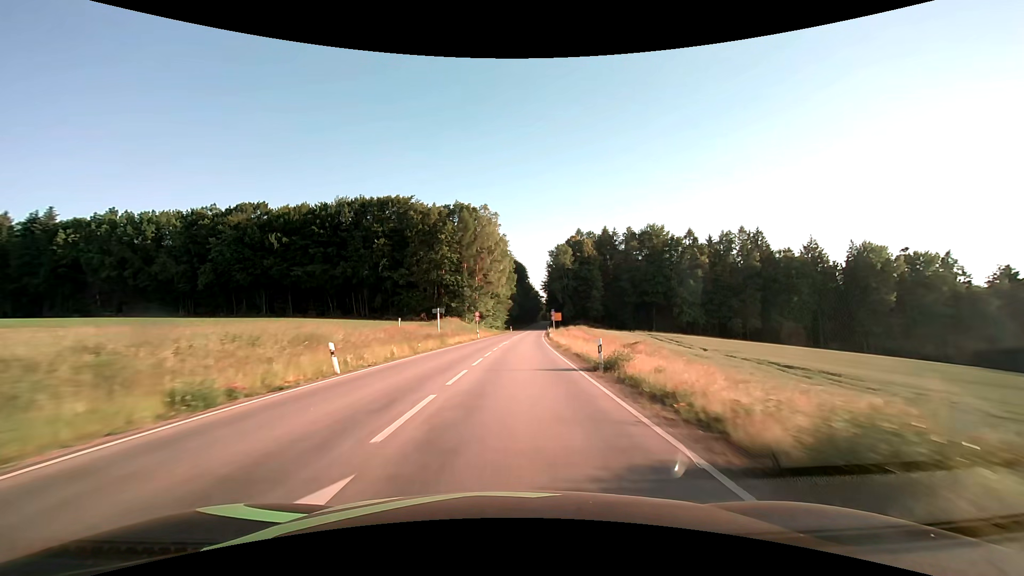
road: secondary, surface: asphalt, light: Day
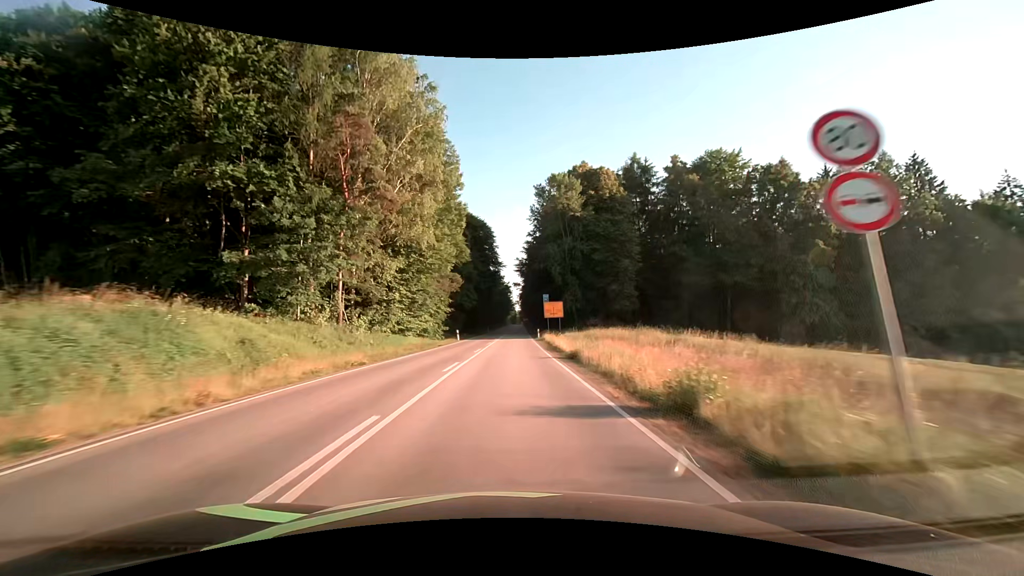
(+2.6, +62.2) m; +4°
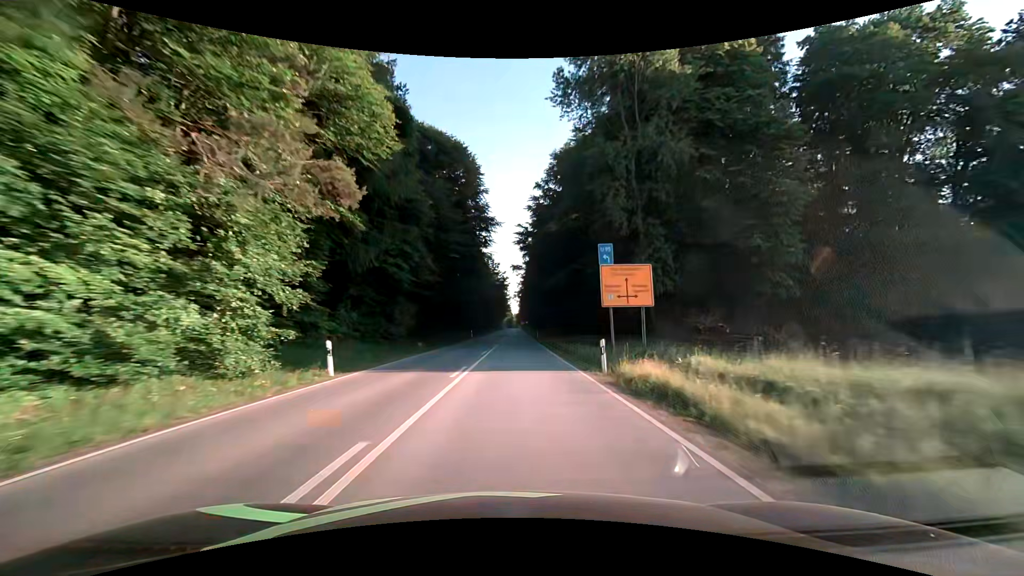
(+0.1, +37.4) m; +1°
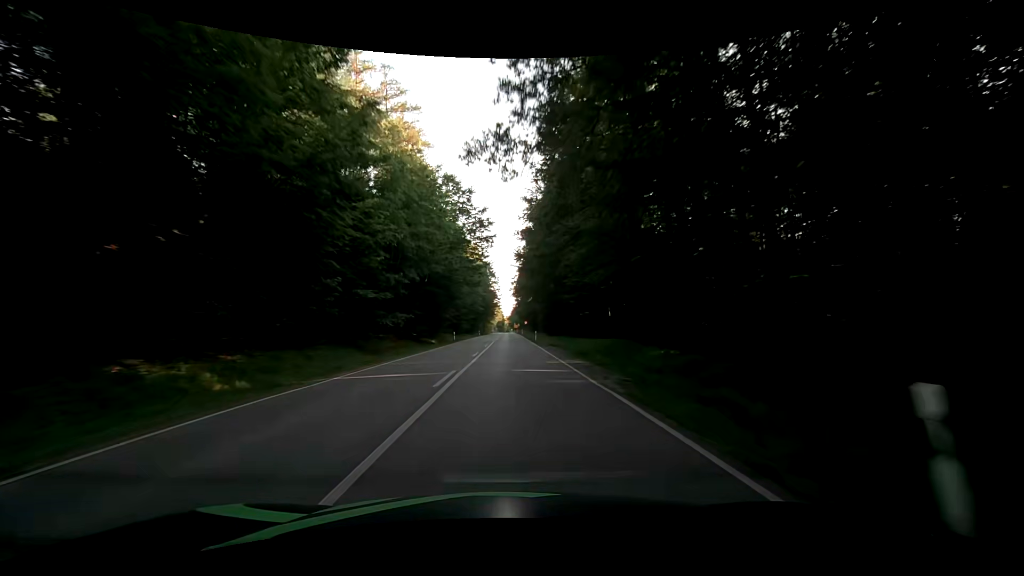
(+0.6, +62.4) m; +1°
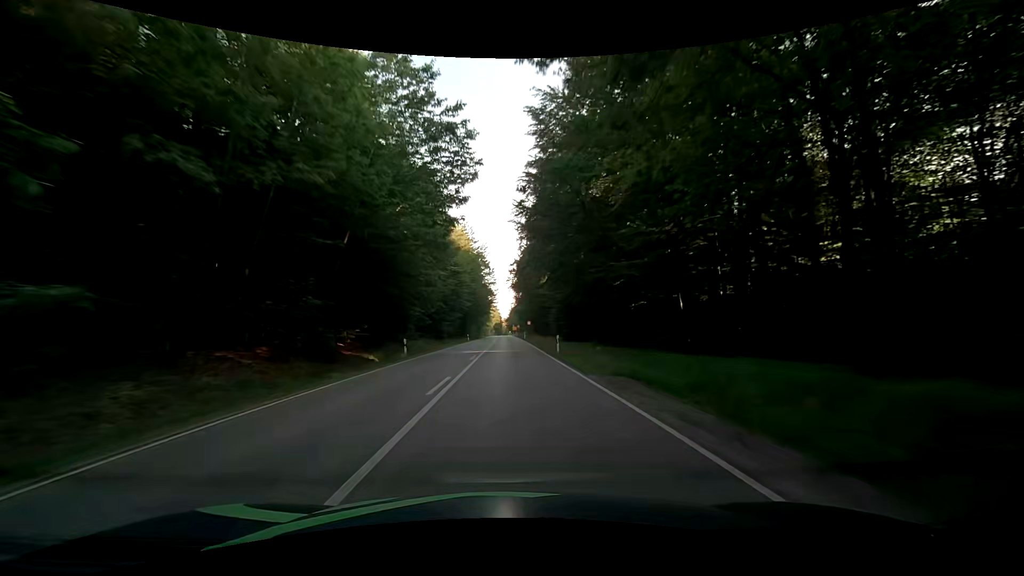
(+0.1, +24.9) m; +1°
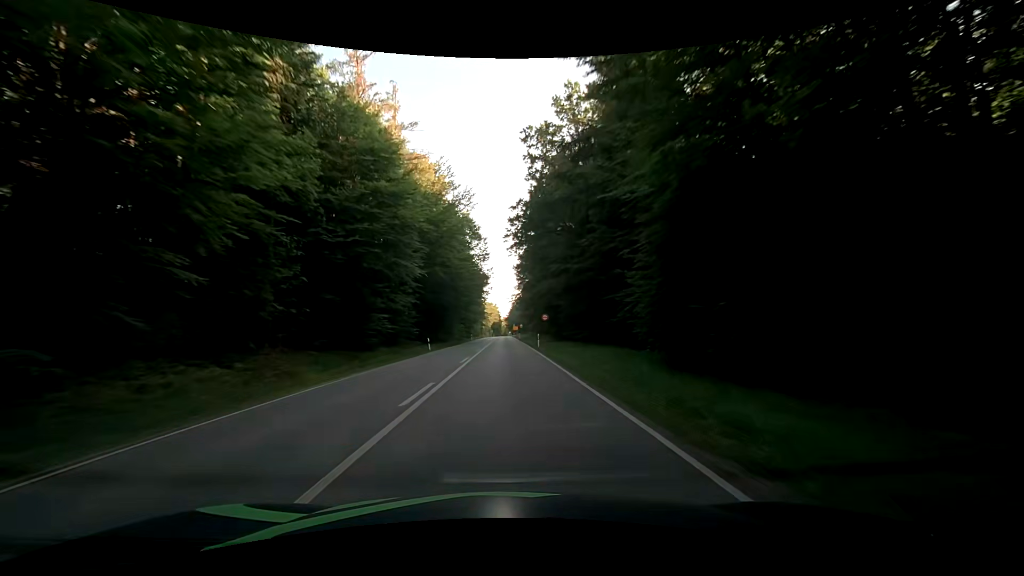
(0.0, +37.4) m; 0°
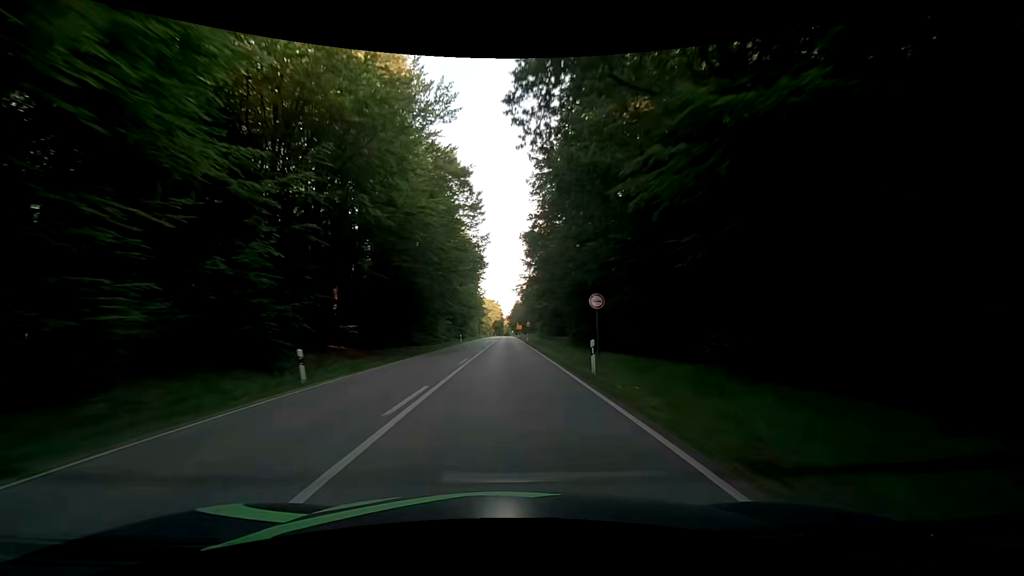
(-0.4, +25.0) m; -1°
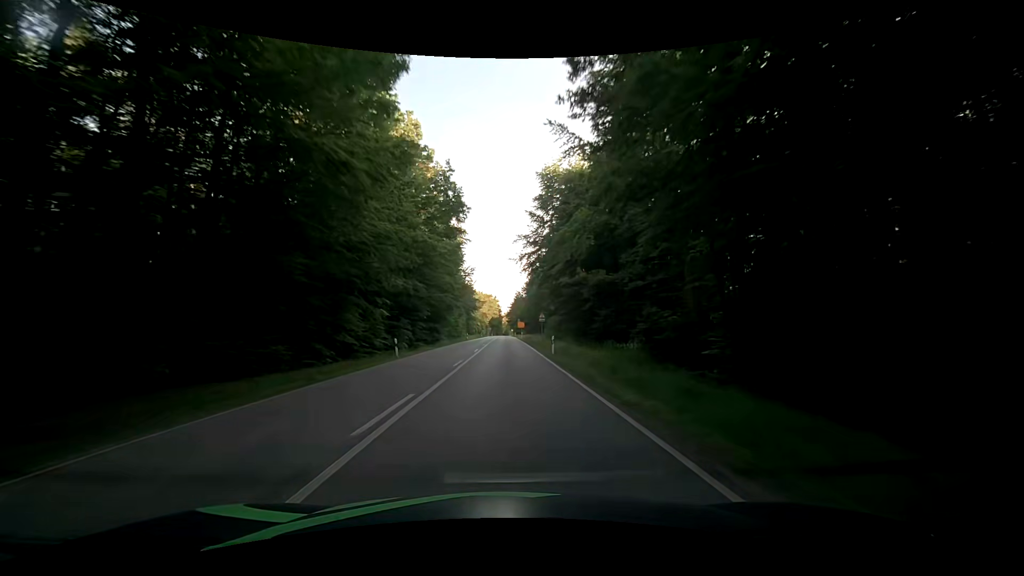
(+0.3, +37.5) m; 0°
(0, +10) (0, +20) (0, +30) (0, +40) (0, +50) (0, +60) (0, +70) (0, +80) (-1, +90) (-1, +100) m
